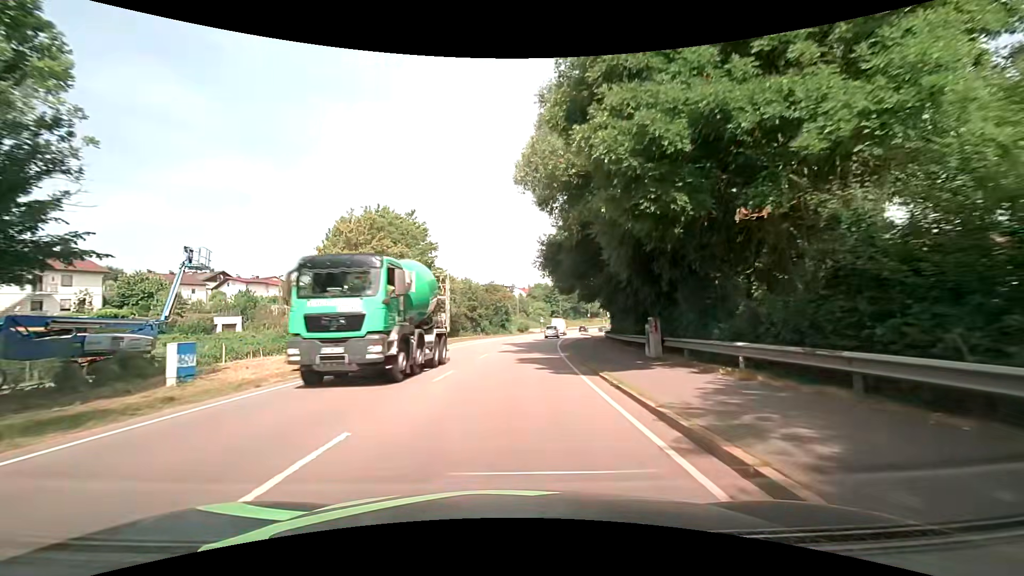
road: primary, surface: asphalt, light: Day
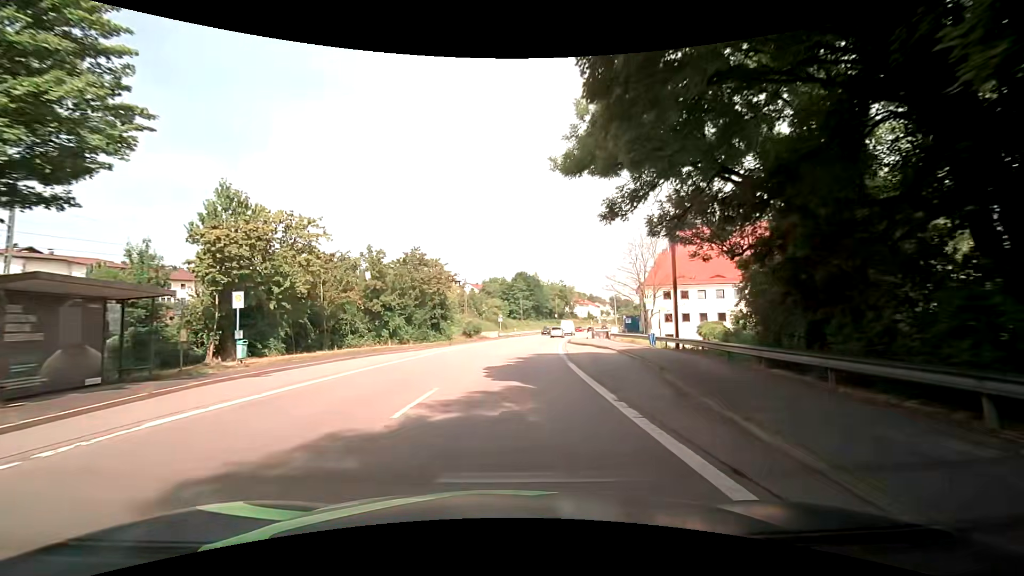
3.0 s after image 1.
(+2.7, +37.6) m; +7°
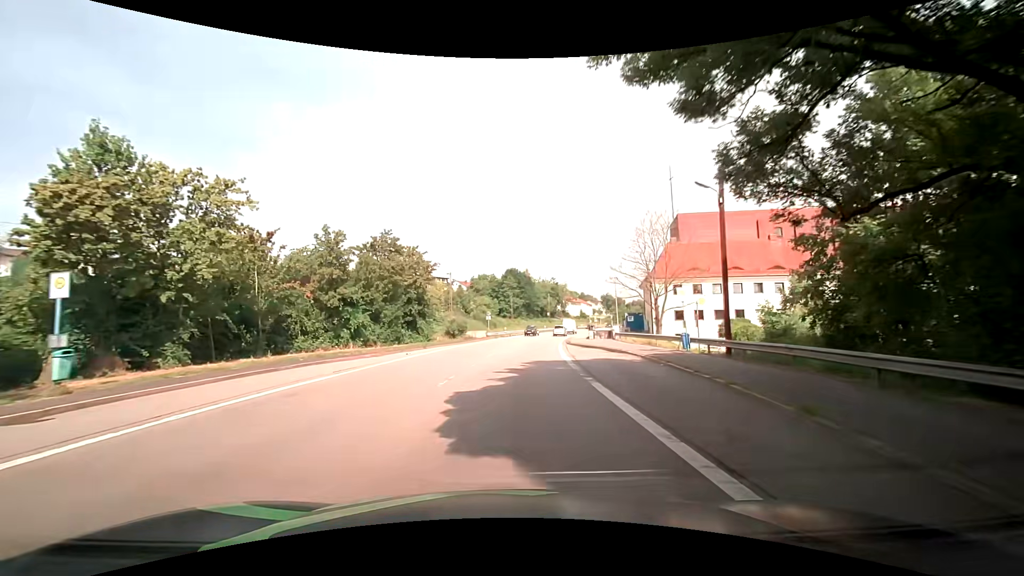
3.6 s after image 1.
(+0.1, +8.1) m; +1°
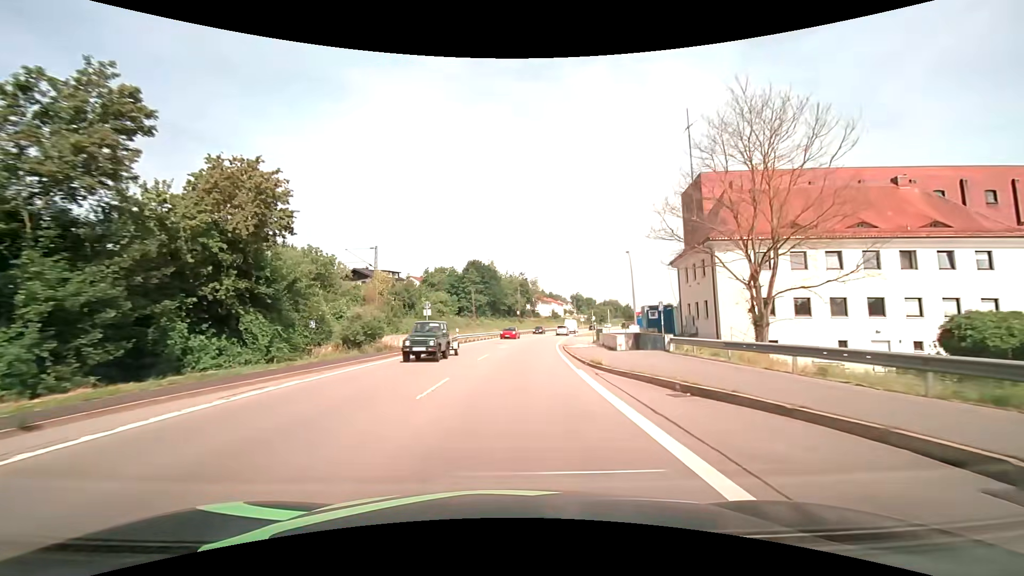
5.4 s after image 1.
(+1.0, +26.5) m; +4°
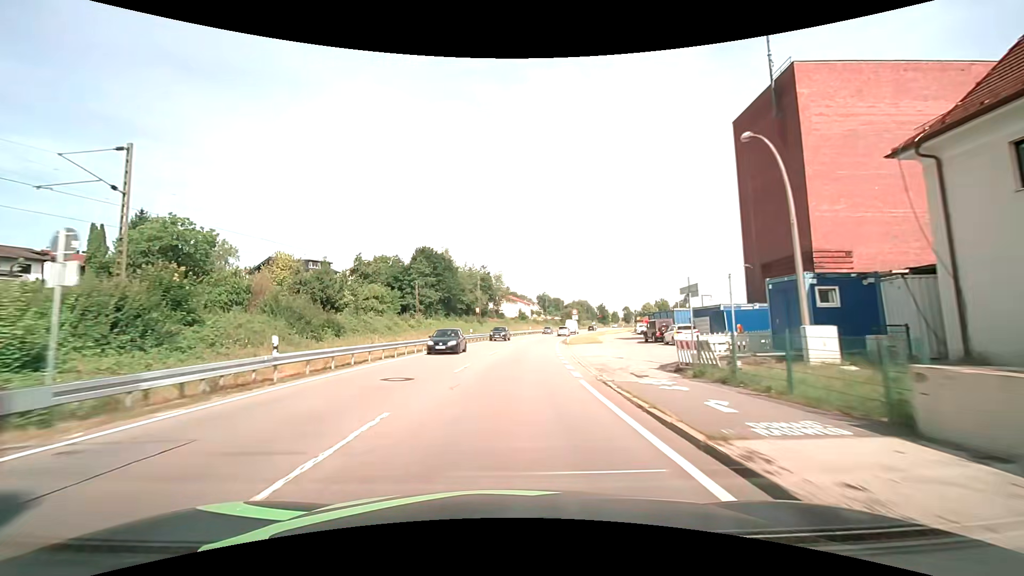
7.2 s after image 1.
(+1.1, +29.6) m; +4°
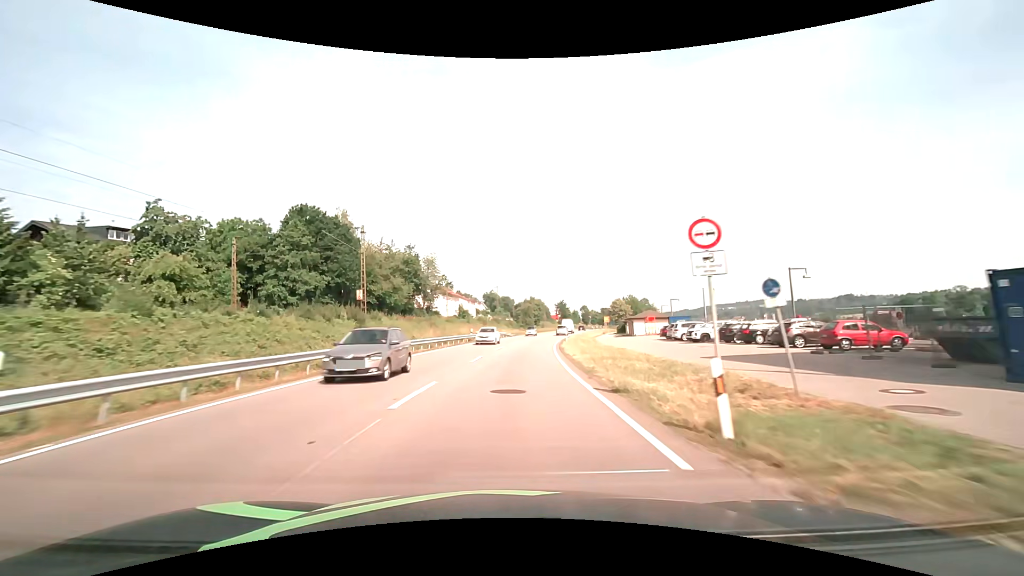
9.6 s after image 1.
(+2.2, +43.6) m; +6°
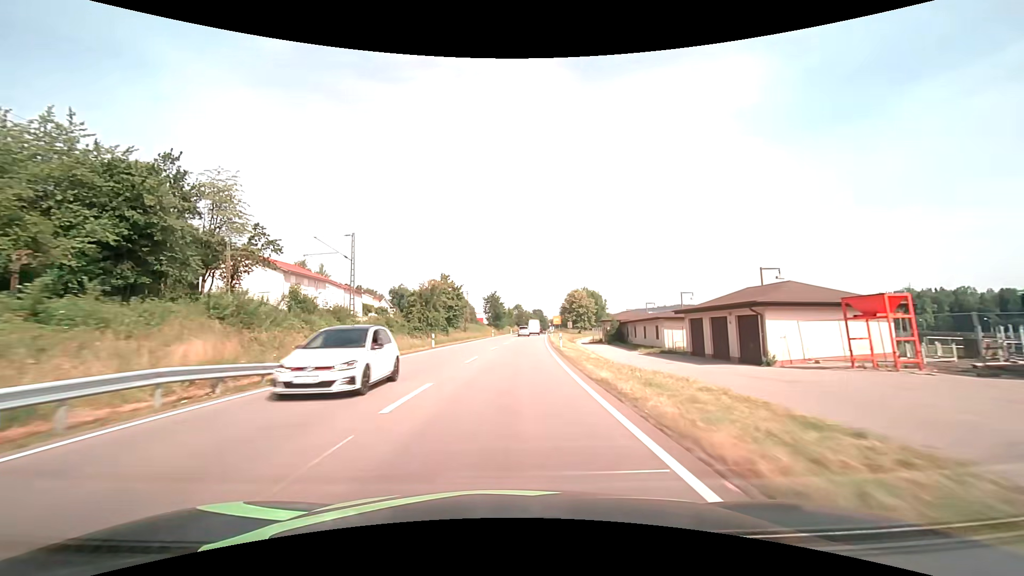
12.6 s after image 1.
(+4.9, +60.2) m; +9°
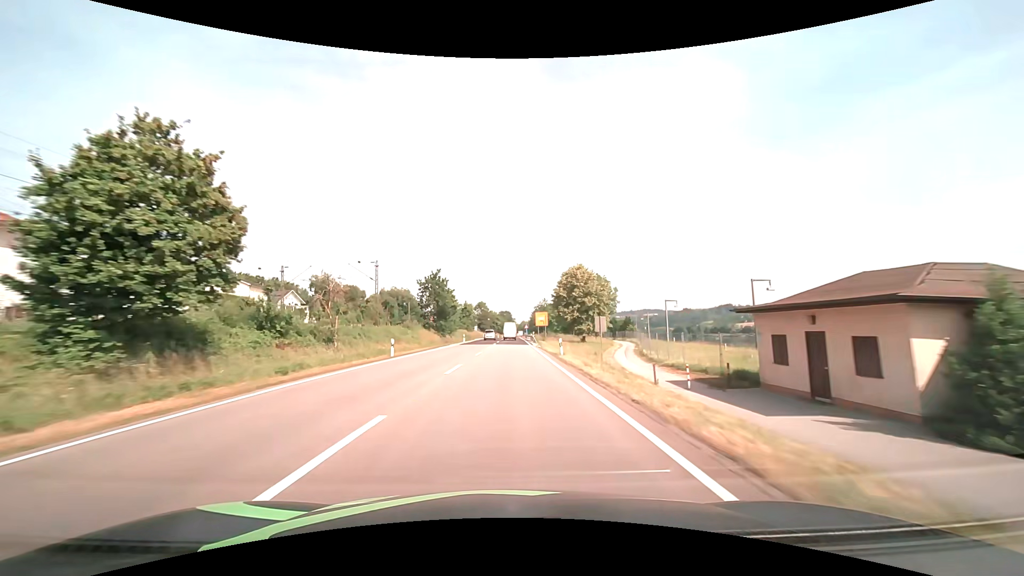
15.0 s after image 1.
(+2.3, +52.7) m; +4°
(0, +10) (0, +20) (0, +30) (0, +40) (0, +50) (+1, +60) (+1, +70) (+1, +80) (+1, +90) (+1, +100) m
